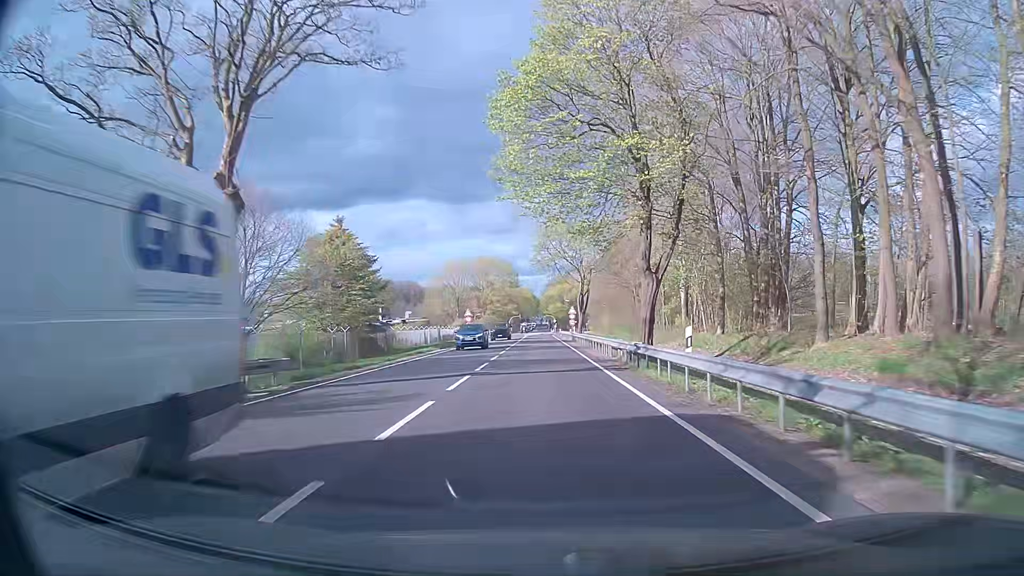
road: primary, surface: asphalt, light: Day
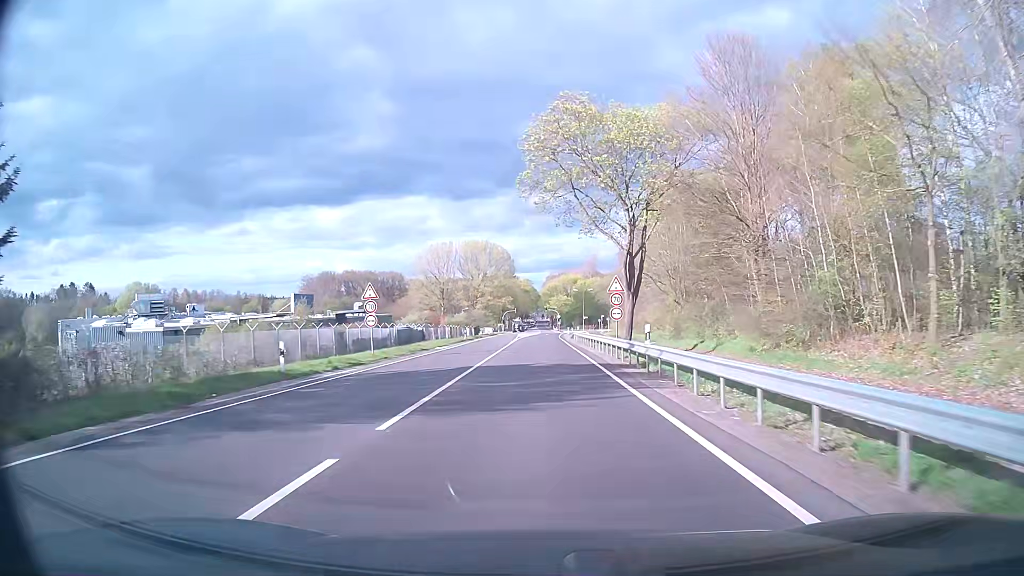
(-0.3, +43.1) m; 0°
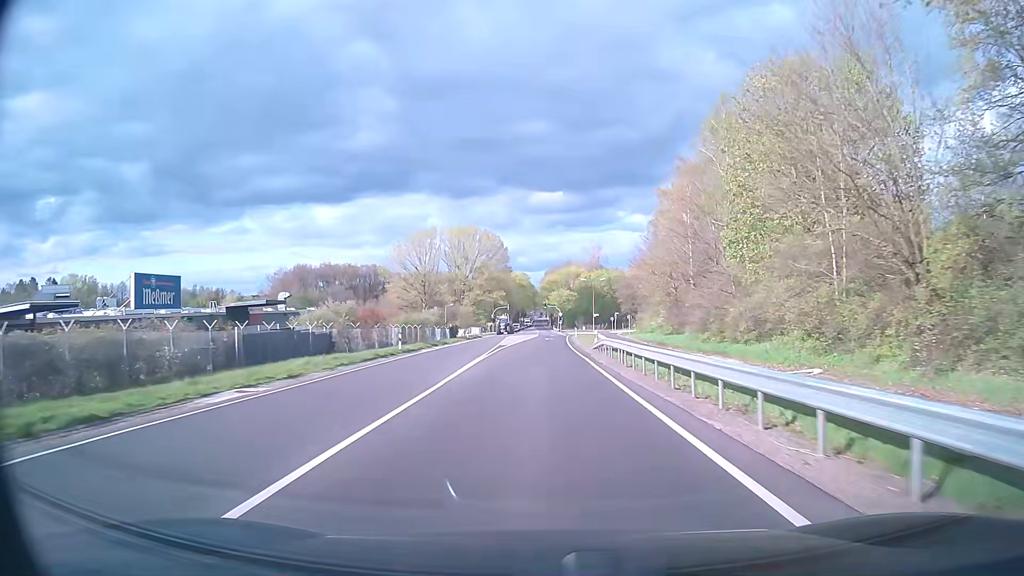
(0.0, +32.5) m; 0°
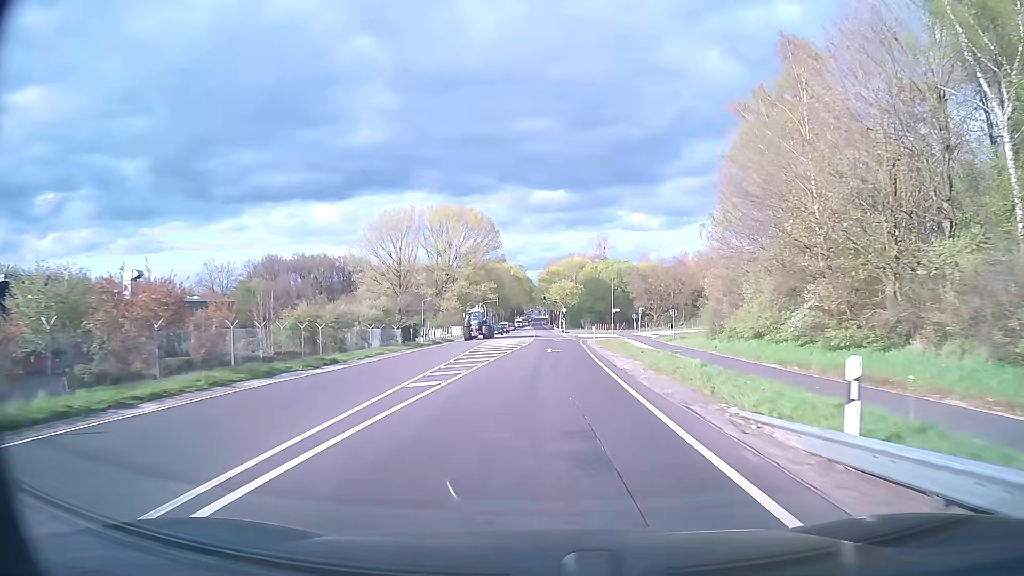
(0.0, +32.4) m; 0°
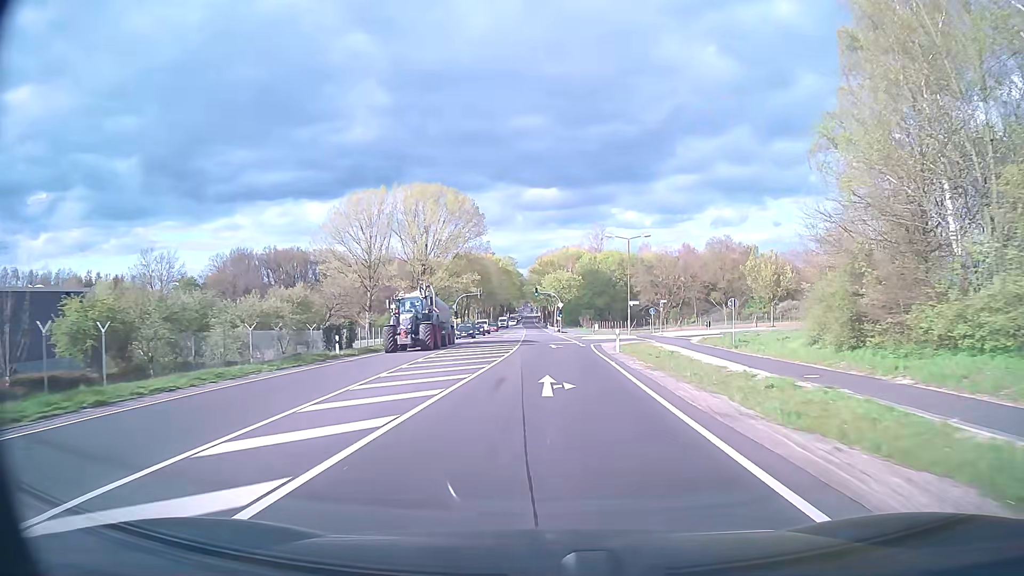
(+0.2, +21.6) m; +1°
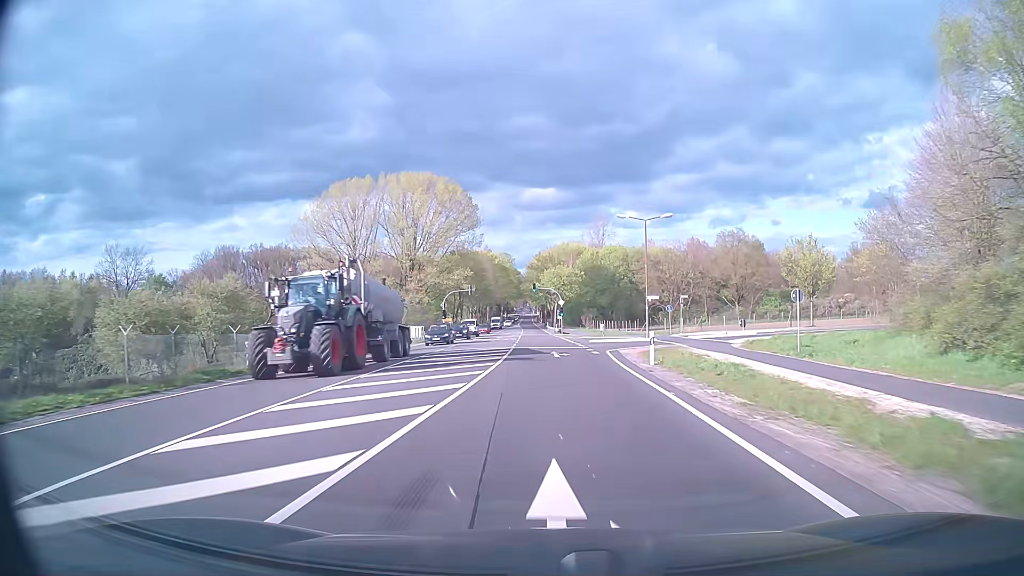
(0.0, +10.8) m; 0°
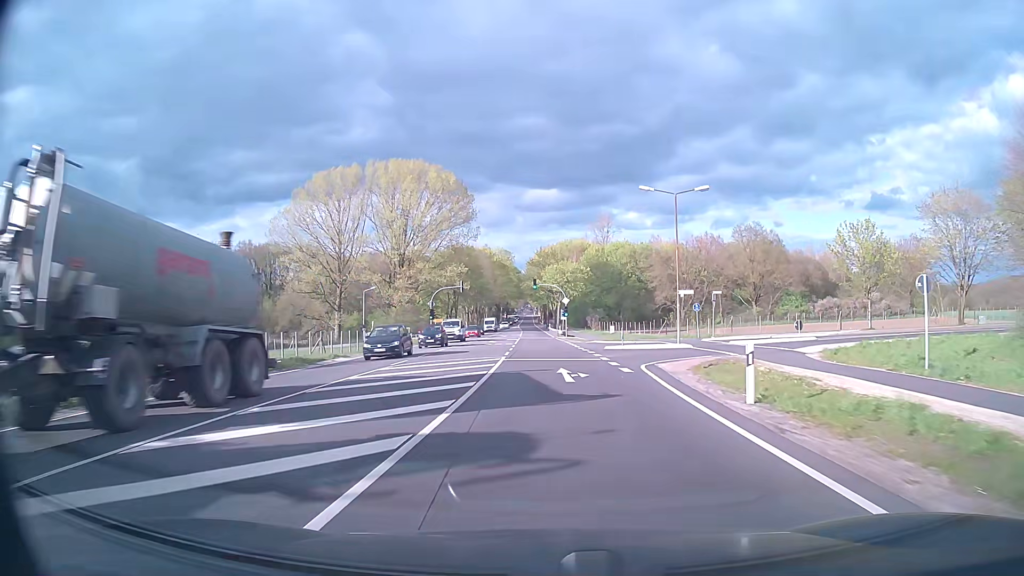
(0.0, +10.8) m; 0°
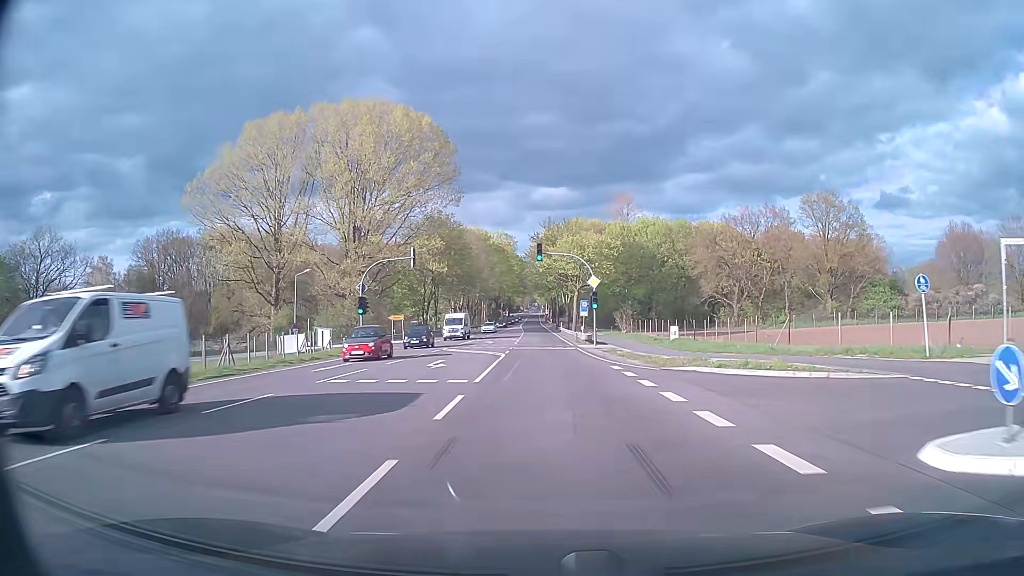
(-0.2, +32.4) m; -1°
(0, +10) (0, +20) (0, +30) (0, +40) (0, +50) (0, +60) (0, +70) (0, +80) (0, +90) (0, +100) m
